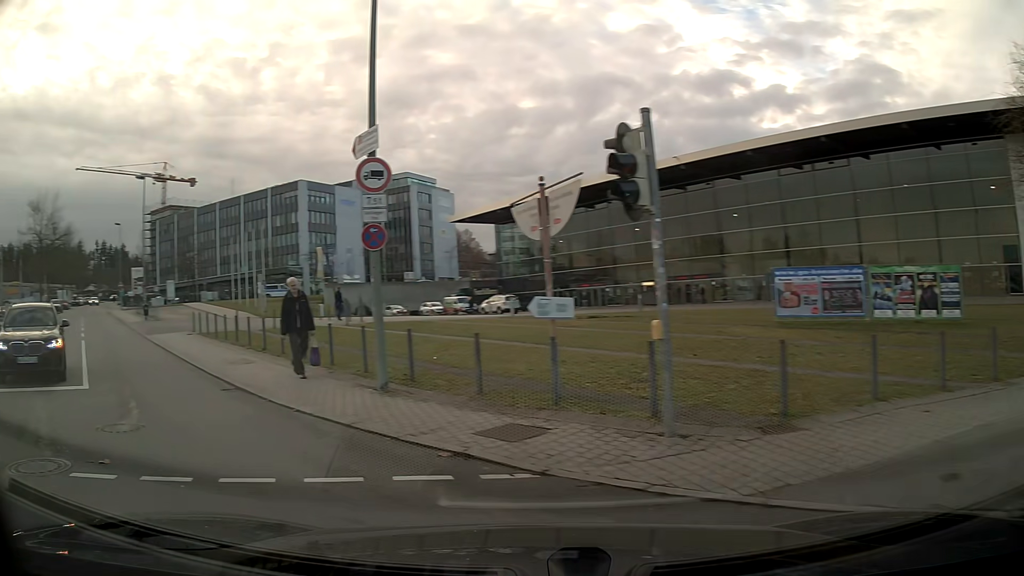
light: Day
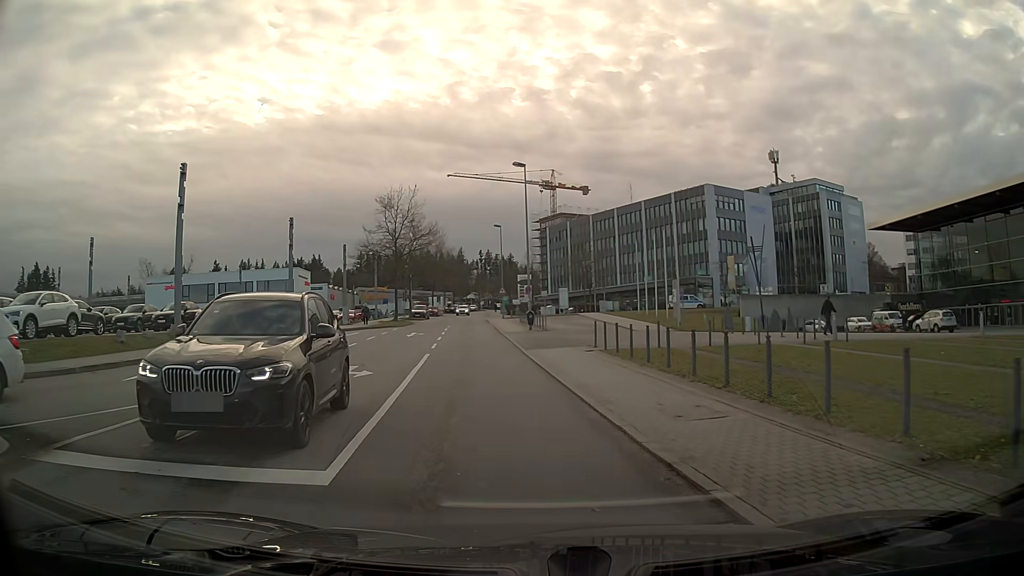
(-2.6, +7.7) m; -27°
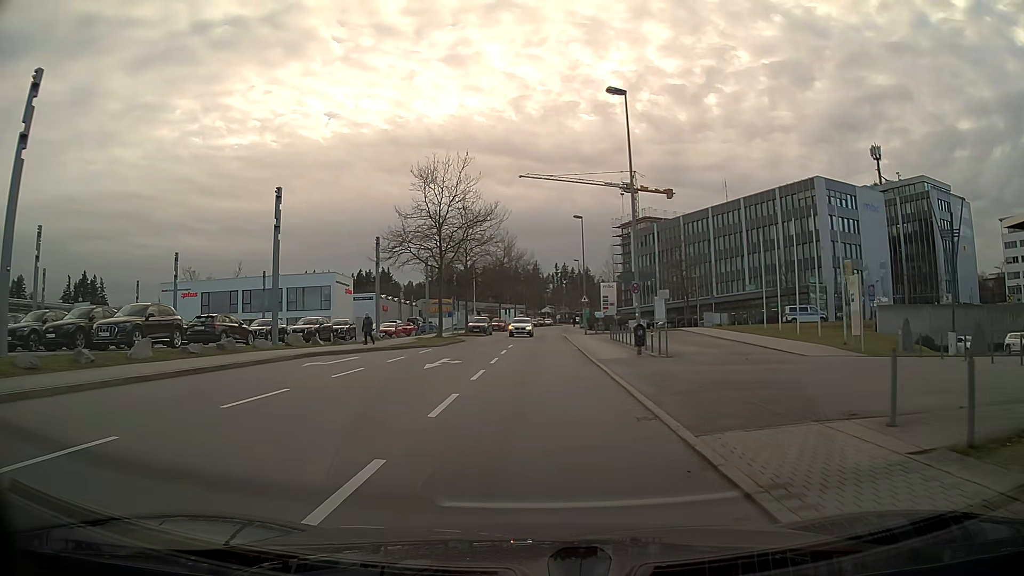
(-1.0, +16.1) m; -5°
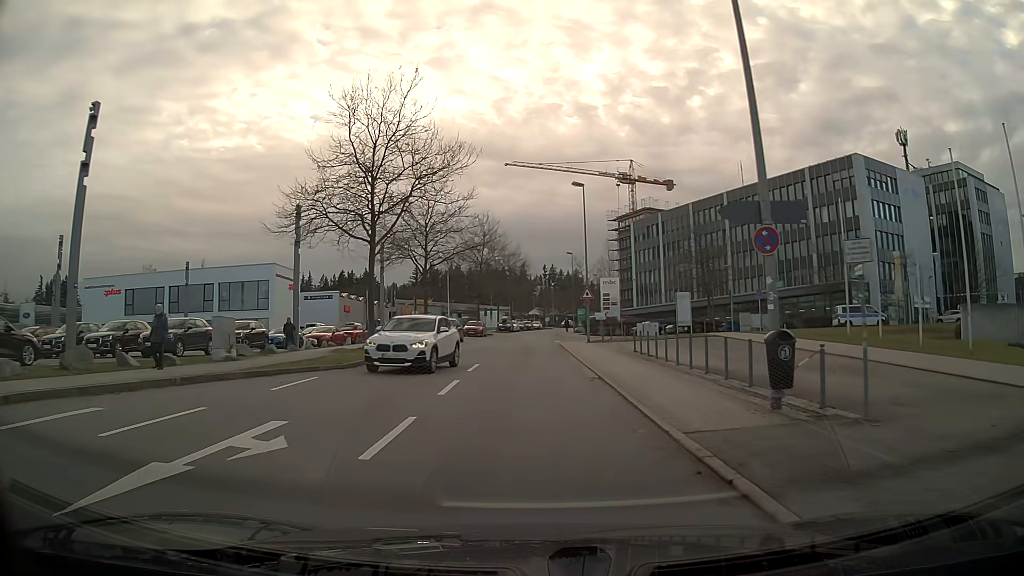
(+0.1, +15.2) m; +1°
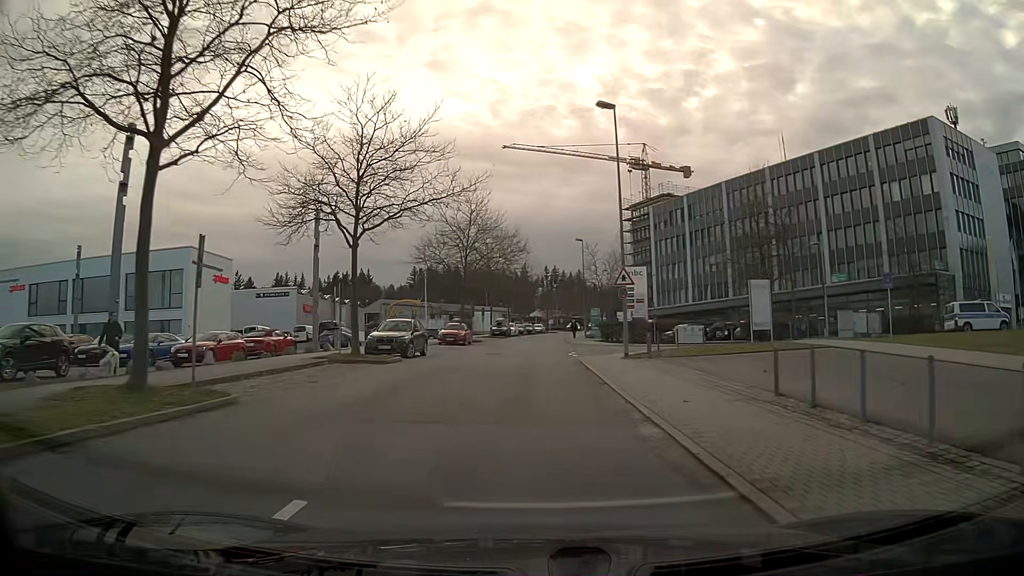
(0.0, +16.8) m; 0°
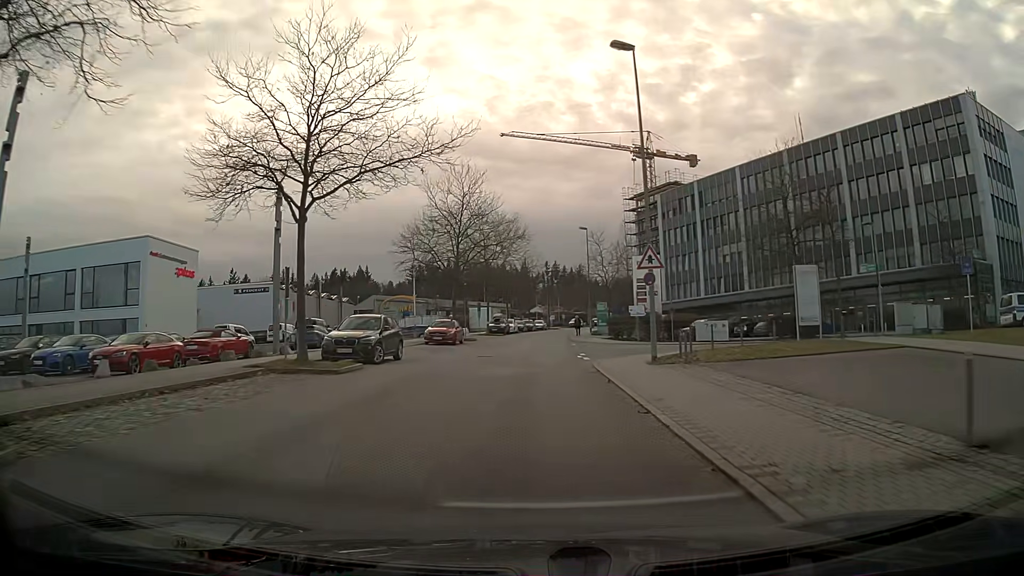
(0.0, +5.9) m; 0°
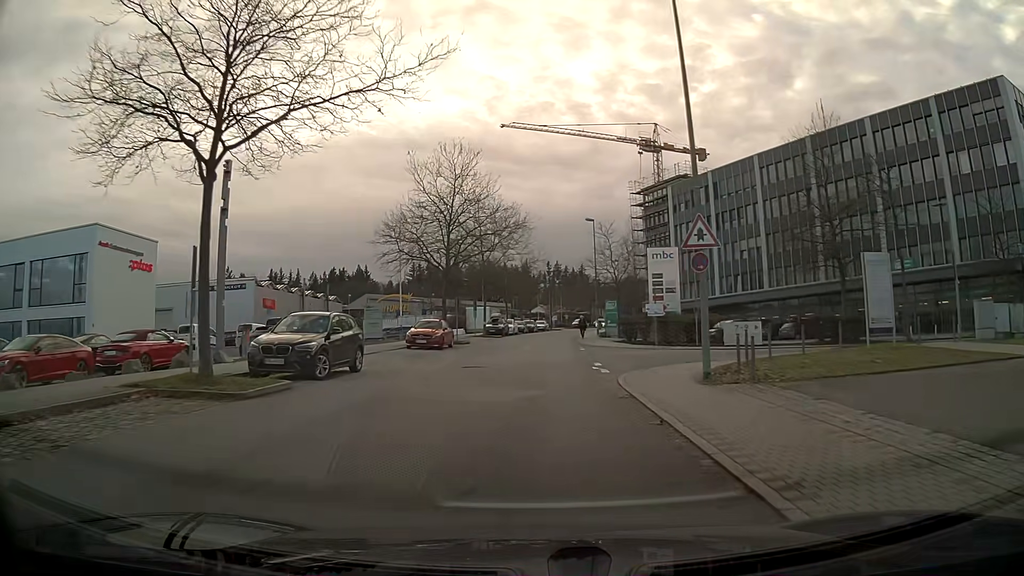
(0.0, +6.0) m; 0°
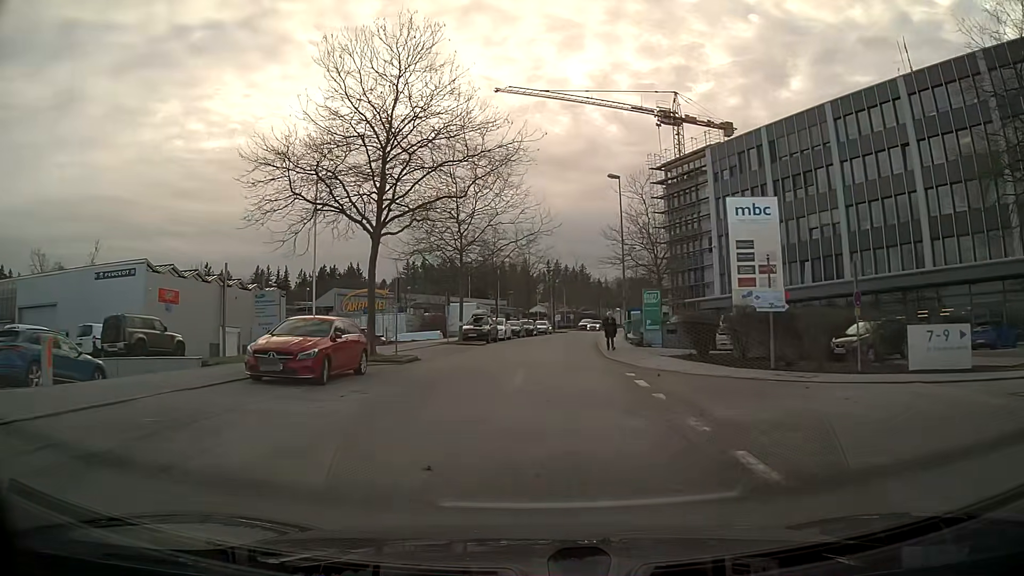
(0.0, +18.6) m; +1°
(0, +10) (+1, +20) (+1, +30) (+2, +40) (+3, +50) (+4, +60) (+6, +70) (+7, +80) (+1, +87) (-8, +90) m
